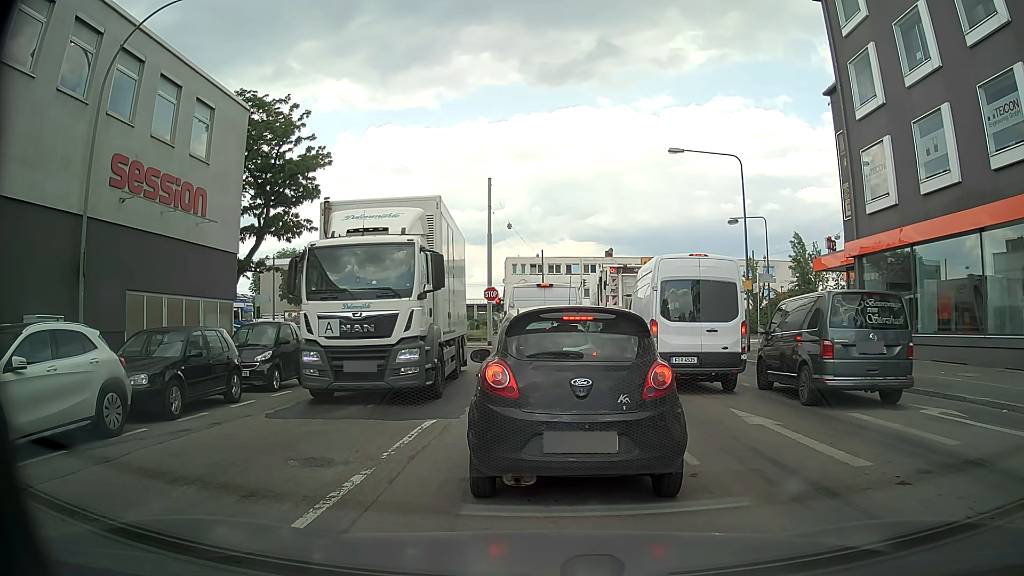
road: secondary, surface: asphalt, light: Day
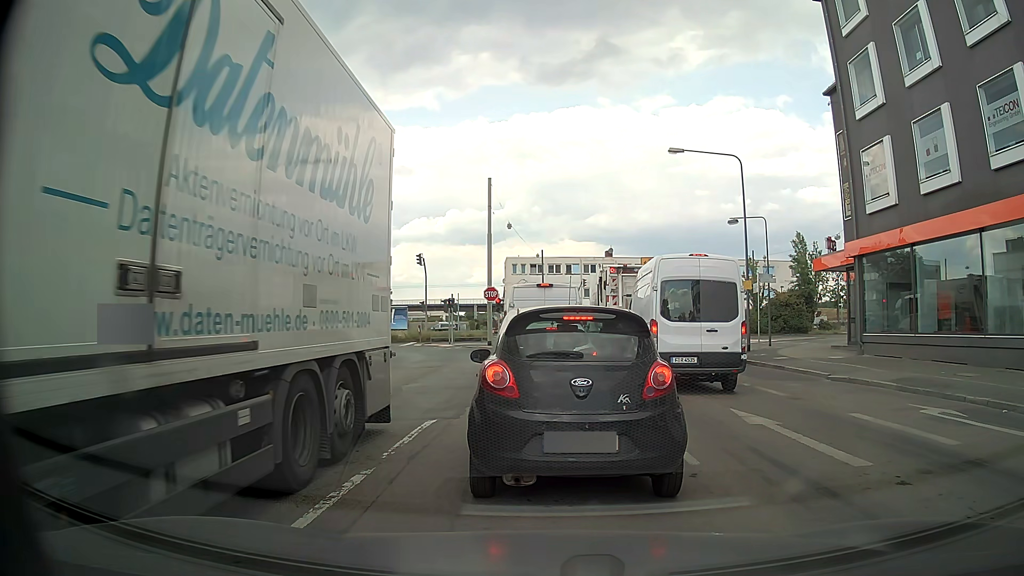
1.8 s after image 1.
(0.0, 0.0) m; 0°
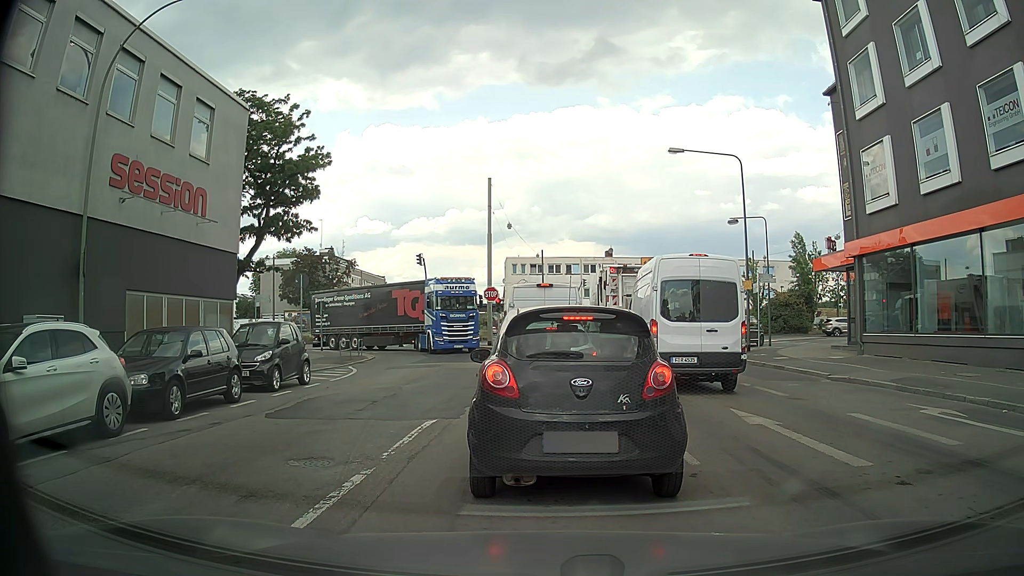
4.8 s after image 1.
(0.0, 0.0) m; 0°
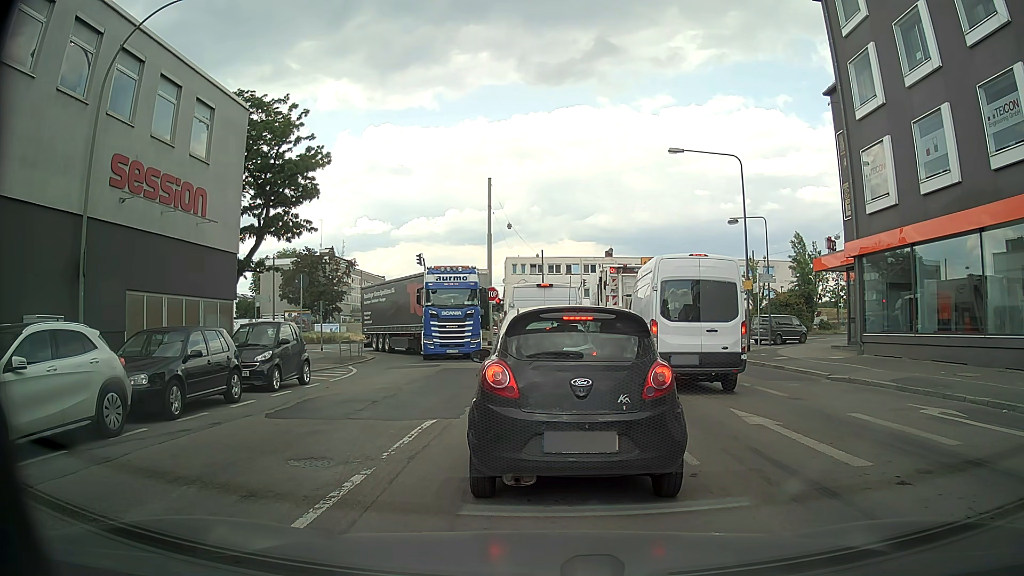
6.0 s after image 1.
(0.0, 0.0) m; 0°
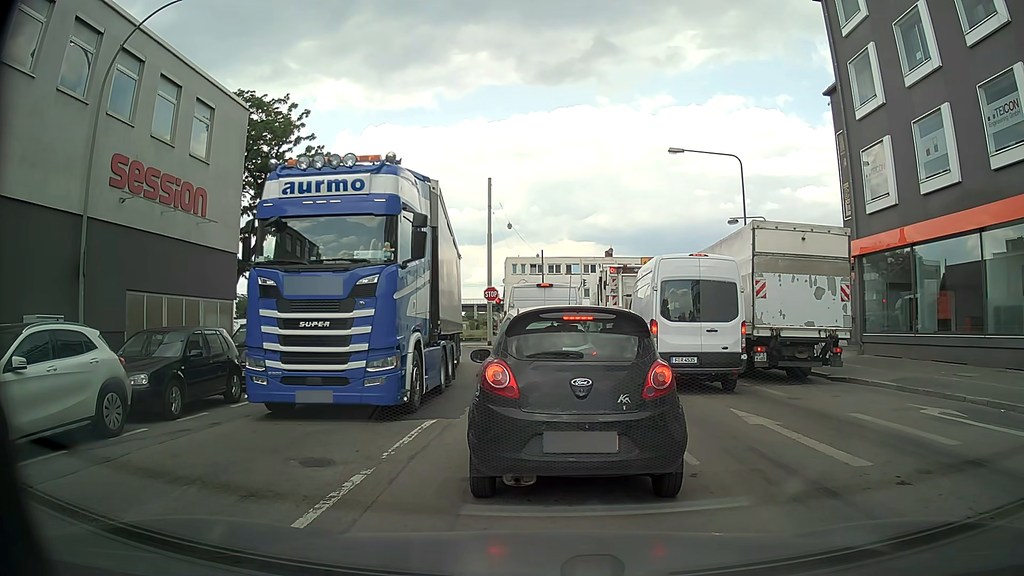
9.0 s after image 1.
(0.0, 0.0) m; 0°
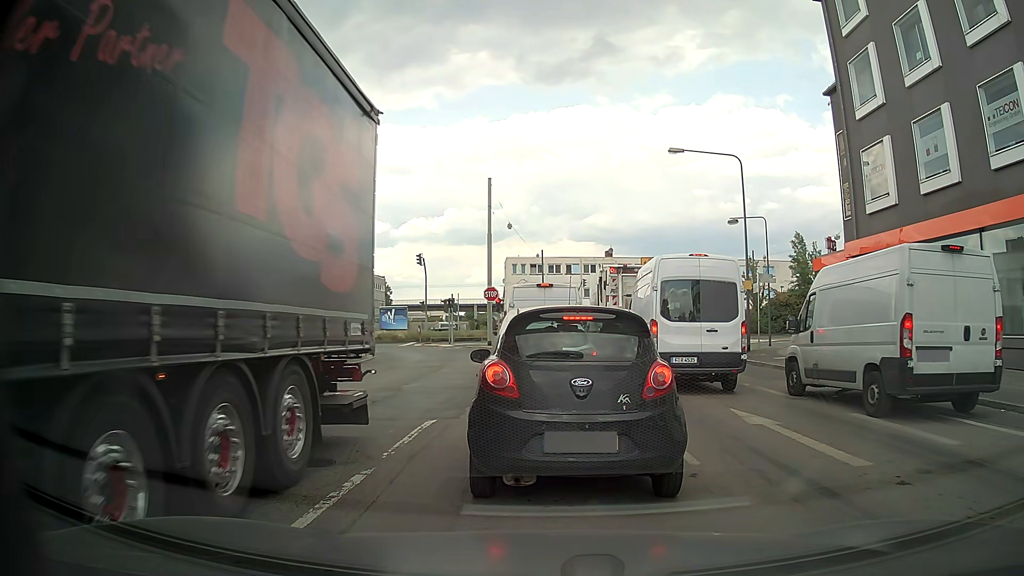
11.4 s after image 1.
(0.0, 0.0) m; 0°
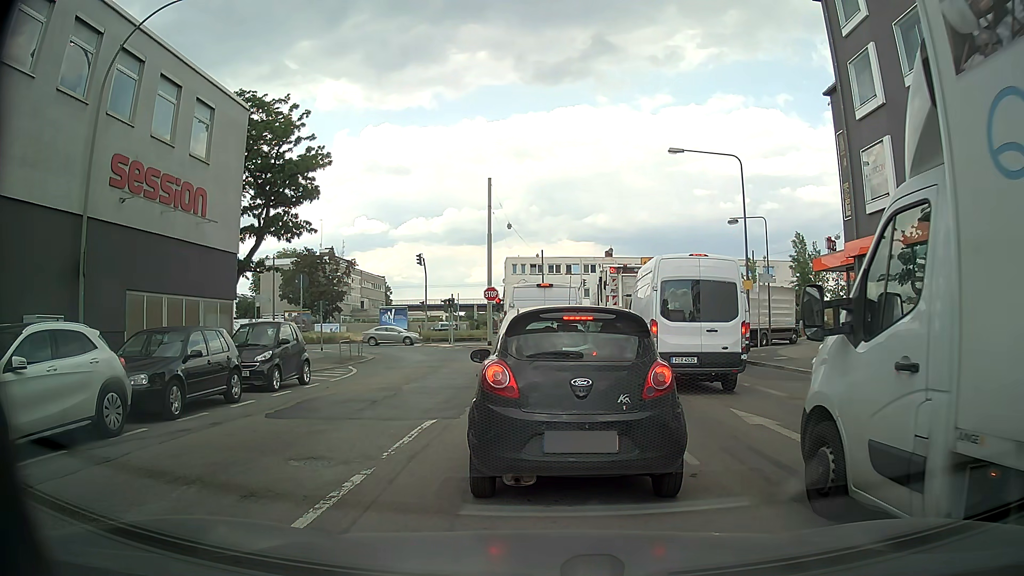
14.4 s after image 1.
(0.0, 0.0) m; 0°
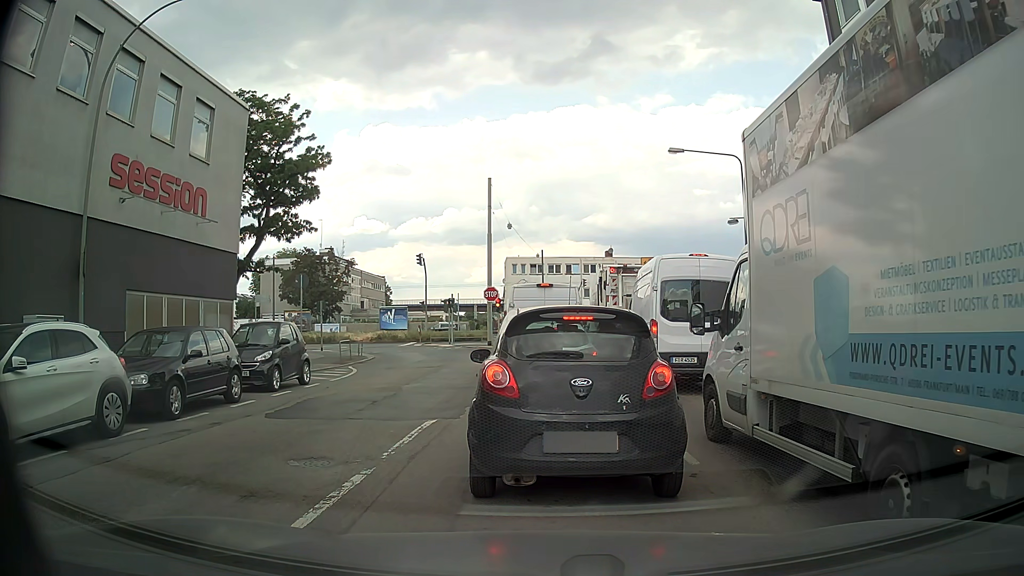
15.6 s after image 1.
(0.0, 0.0) m; 0°
(0, +10) (0, +20) (-1, +30) (-1, +40) (-1, +50) (-4, +60) (-9, +68) (-17, +74) (-26, +76) (-36, +75) m
